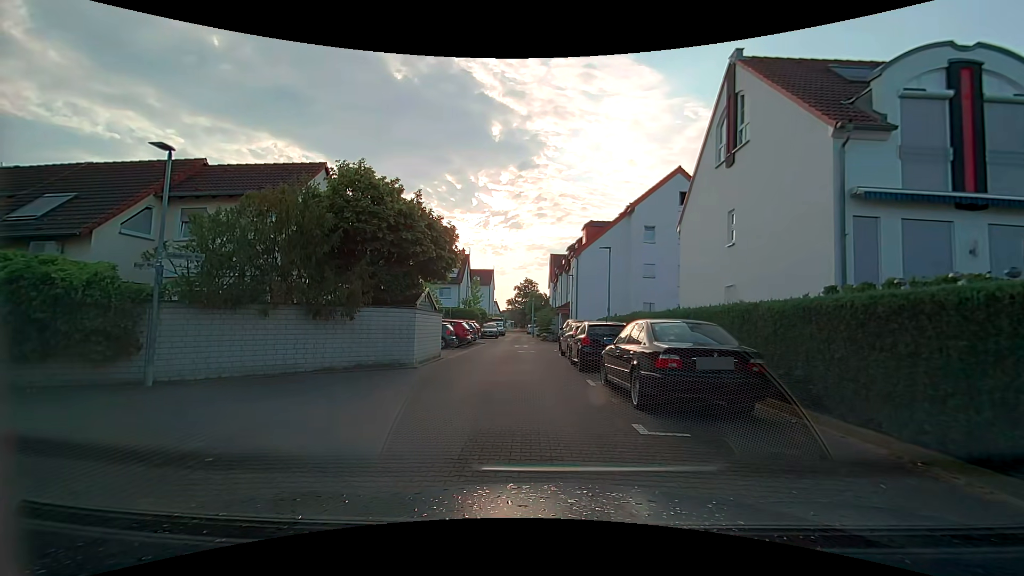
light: Day
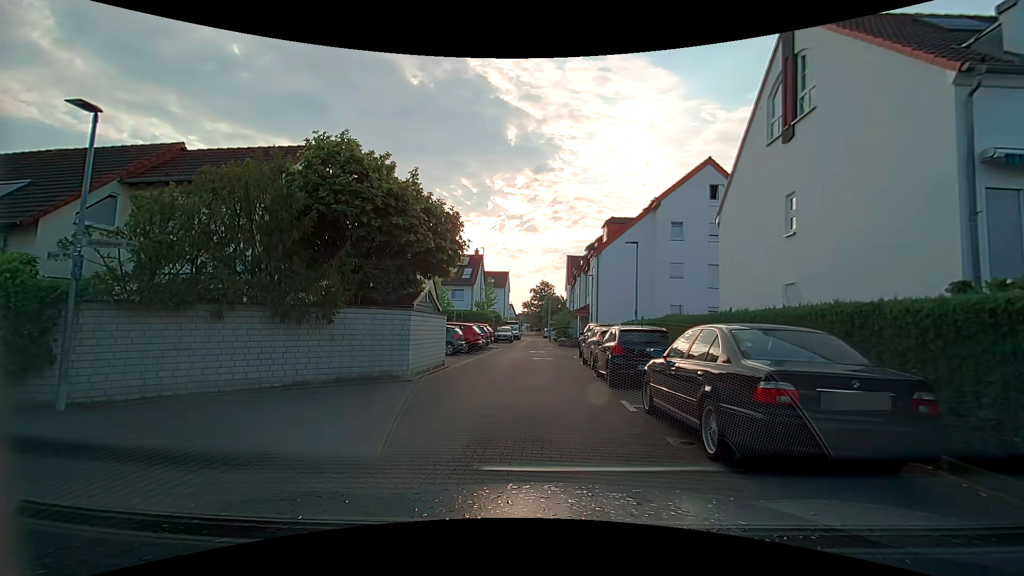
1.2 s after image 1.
(-0.1, +2.6) m; -2°
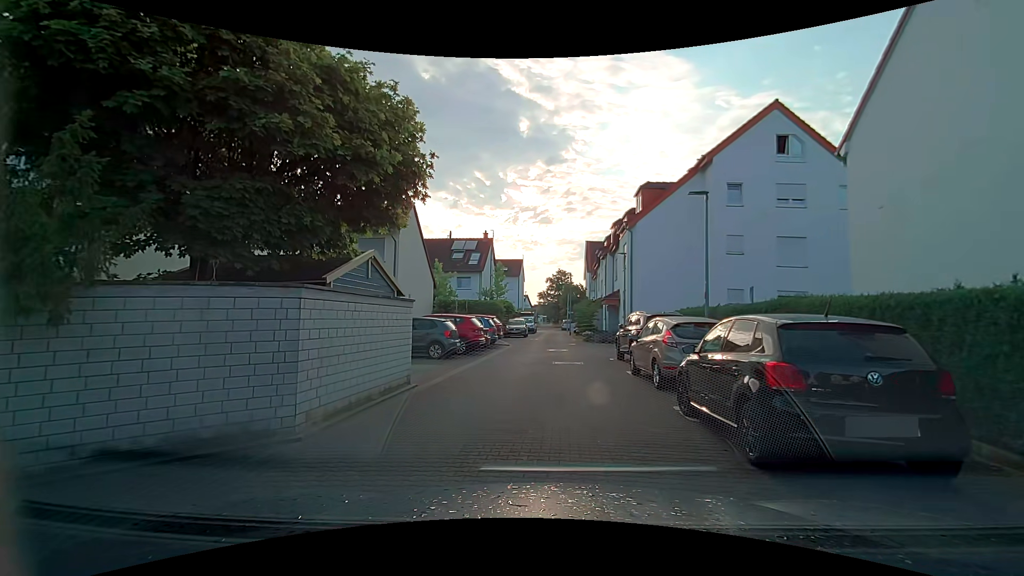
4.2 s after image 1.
(-0.3, +6.9) m; -3°
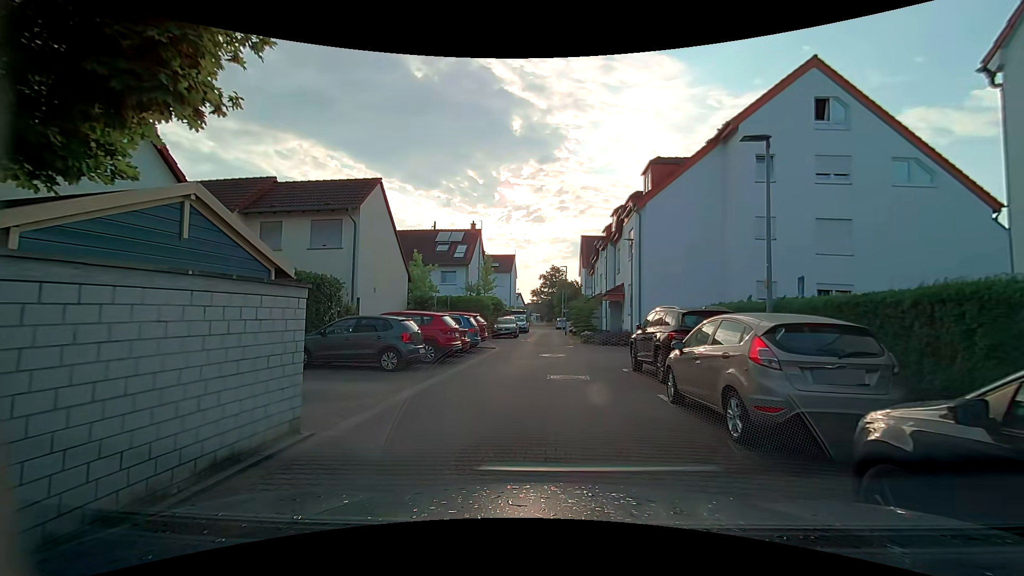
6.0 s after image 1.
(0.0, +4.5) m; +1°
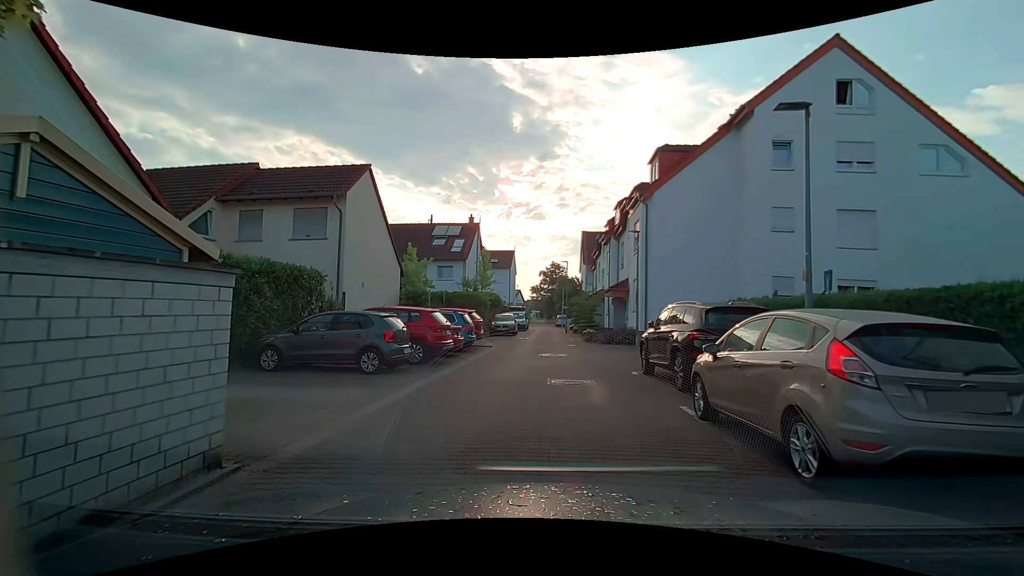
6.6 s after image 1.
(0.0, +1.5) m; -1°
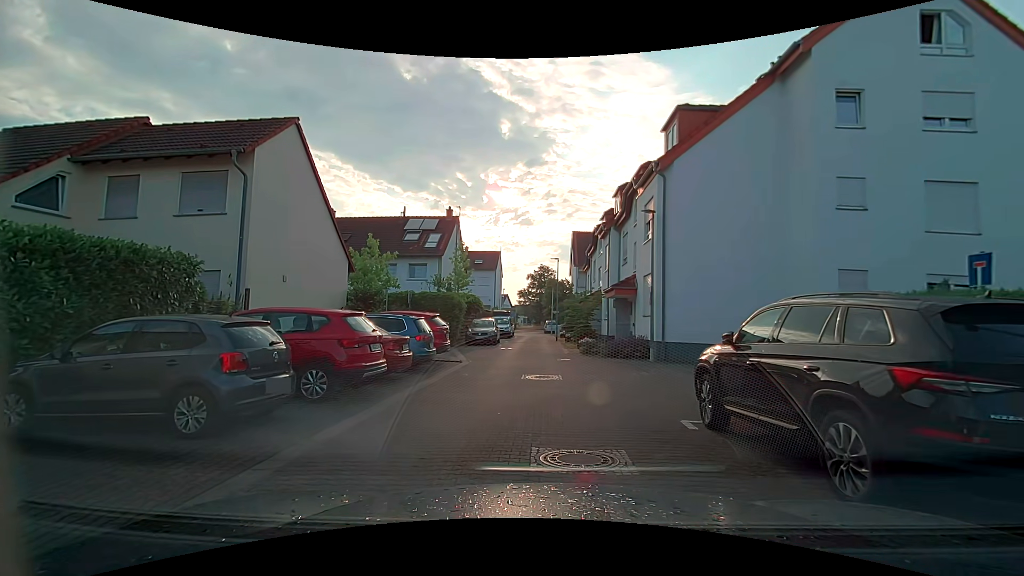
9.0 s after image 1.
(+0.1, +5.4) m; 0°
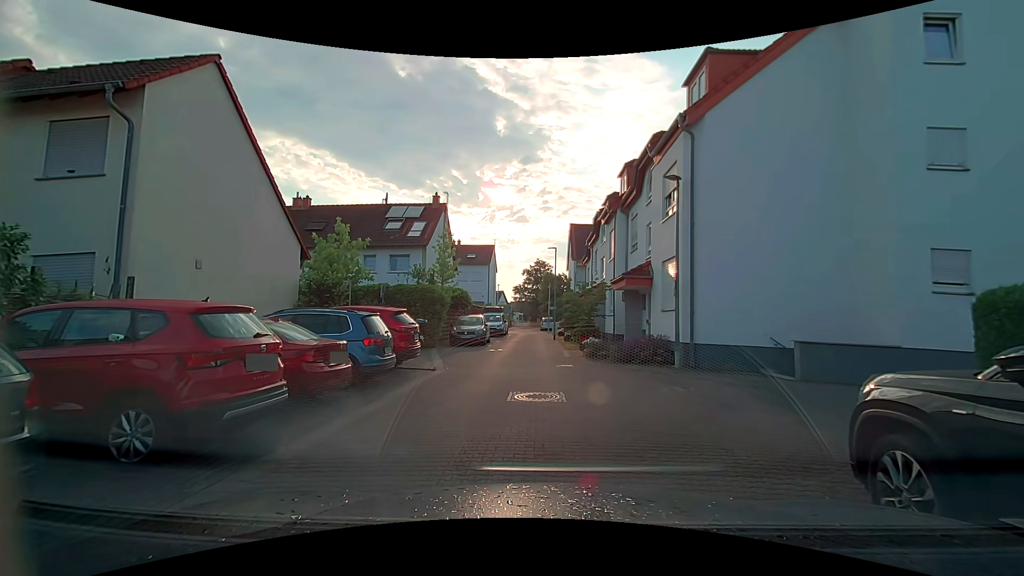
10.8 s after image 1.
(+0.1, +3.7) m; +1°
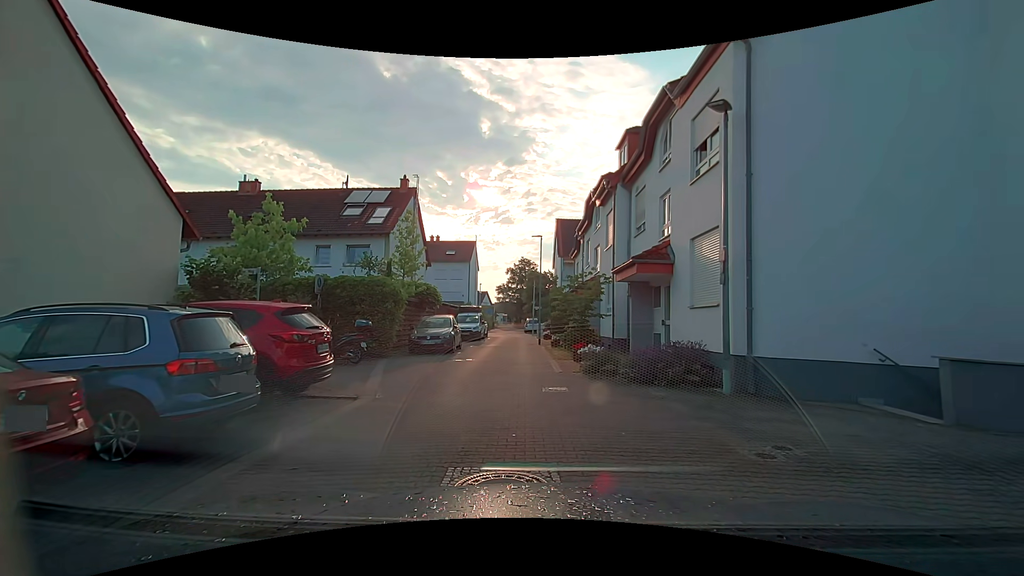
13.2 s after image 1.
(+0.1, +4.8) m; +3°
